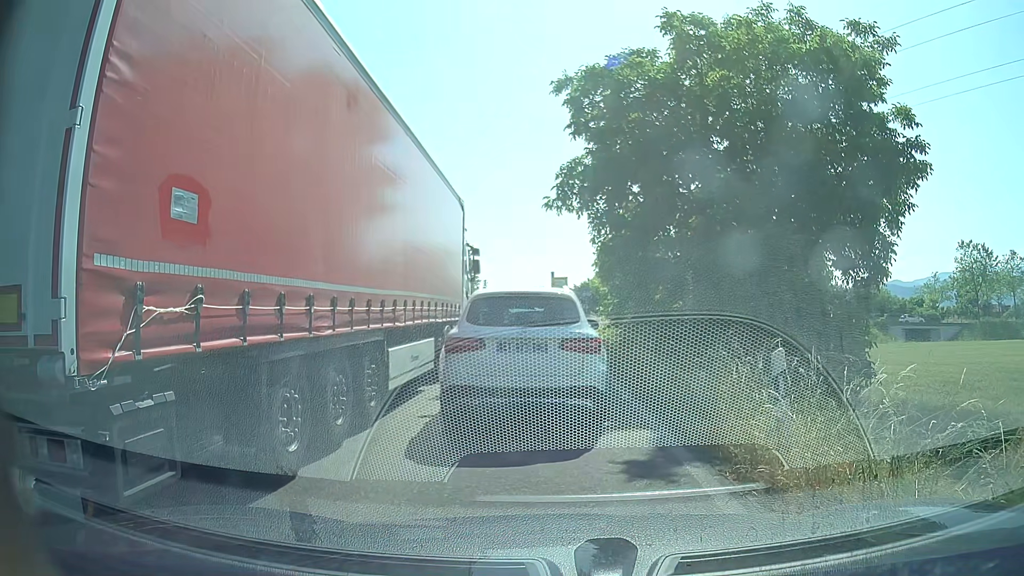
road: trunk_link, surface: asphalt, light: Day
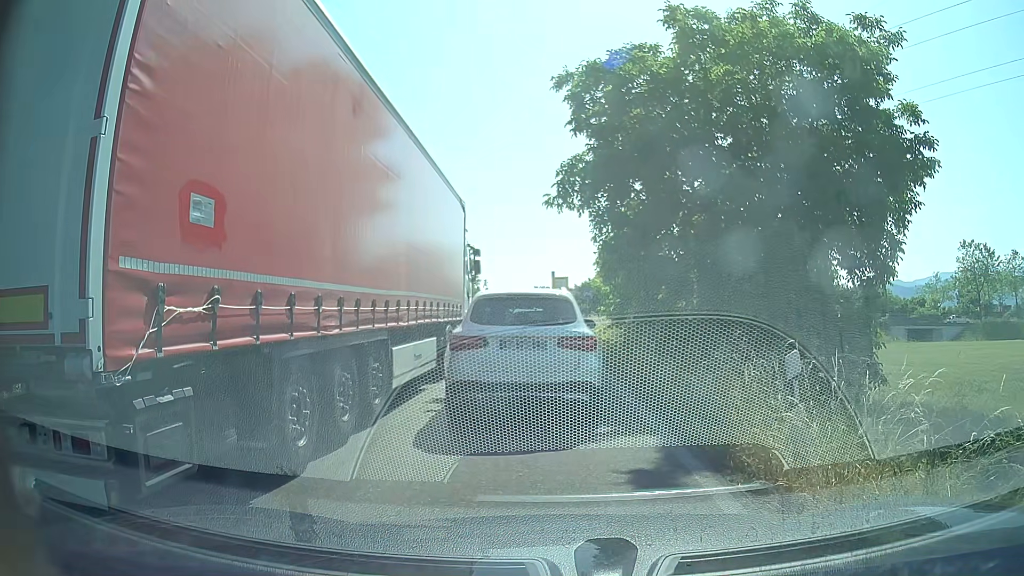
(0.0, +0.4) m; 0°
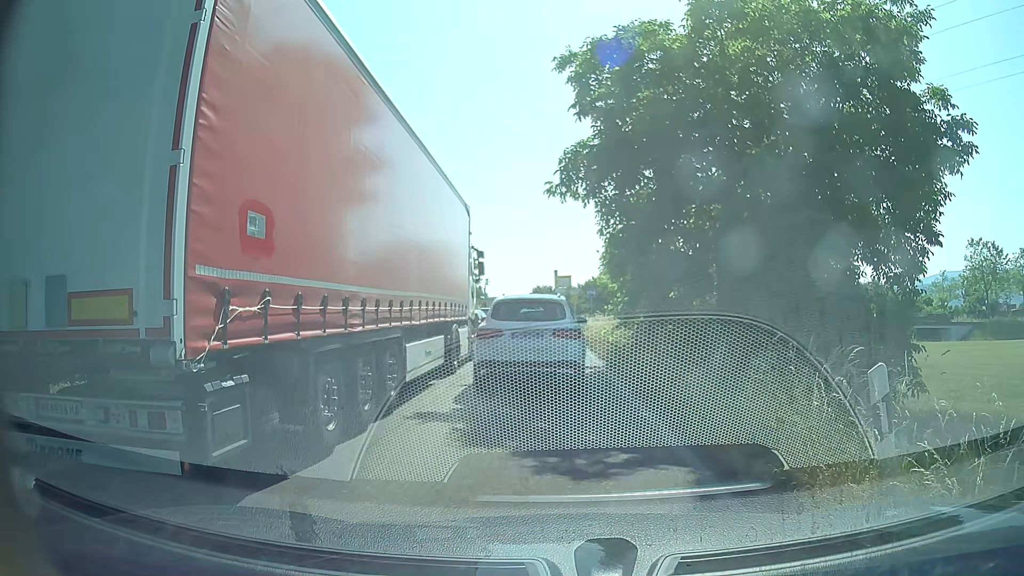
(0.0, +1.5) m; 0°
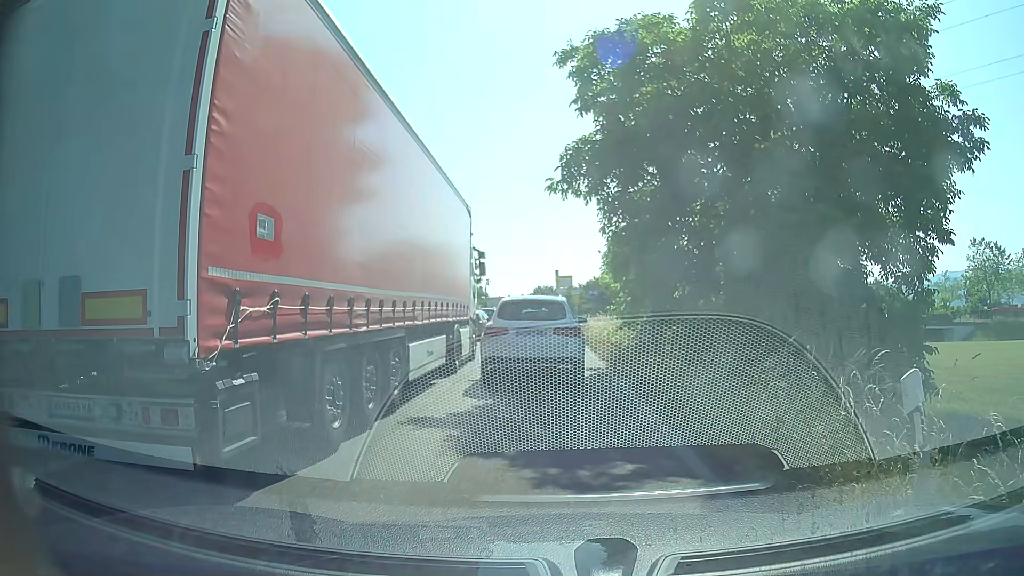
(0.0, +0.4) m; 0°
